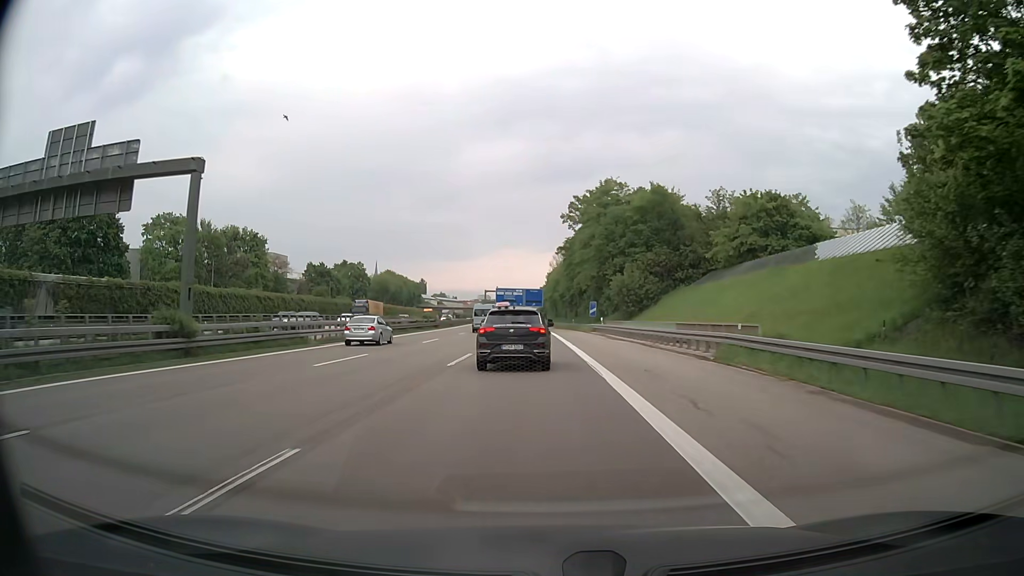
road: motorway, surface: asphalt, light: Day
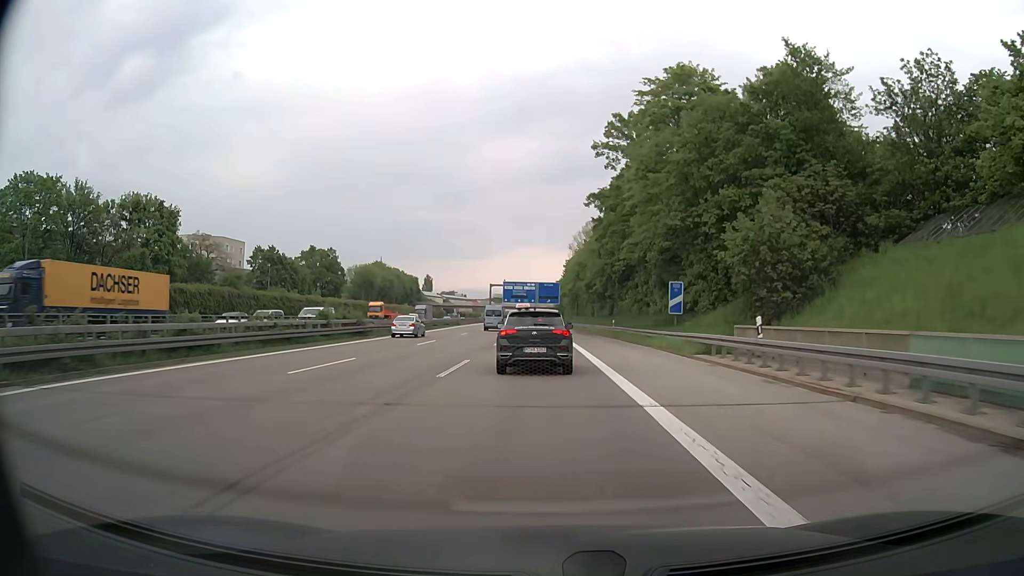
(-0.4, +39.2) m; -1°
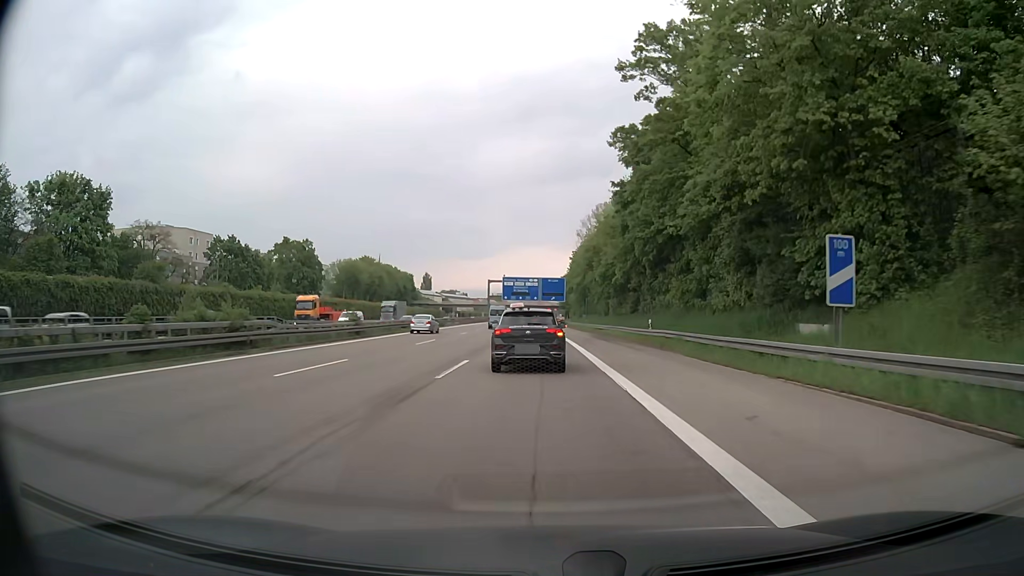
(-0.1, +18.5) m; -1°
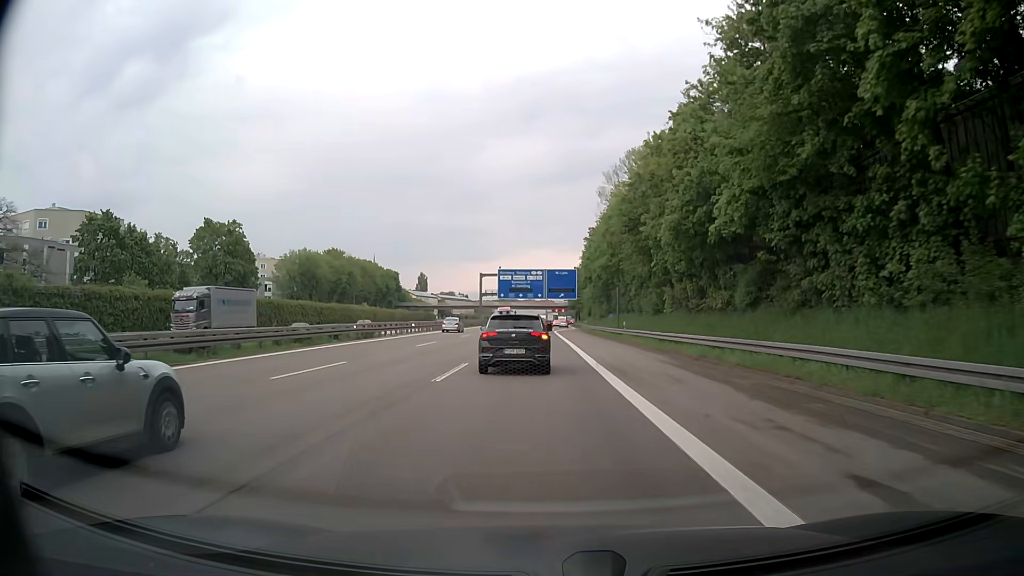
(0.0, +36.4) m; 0°
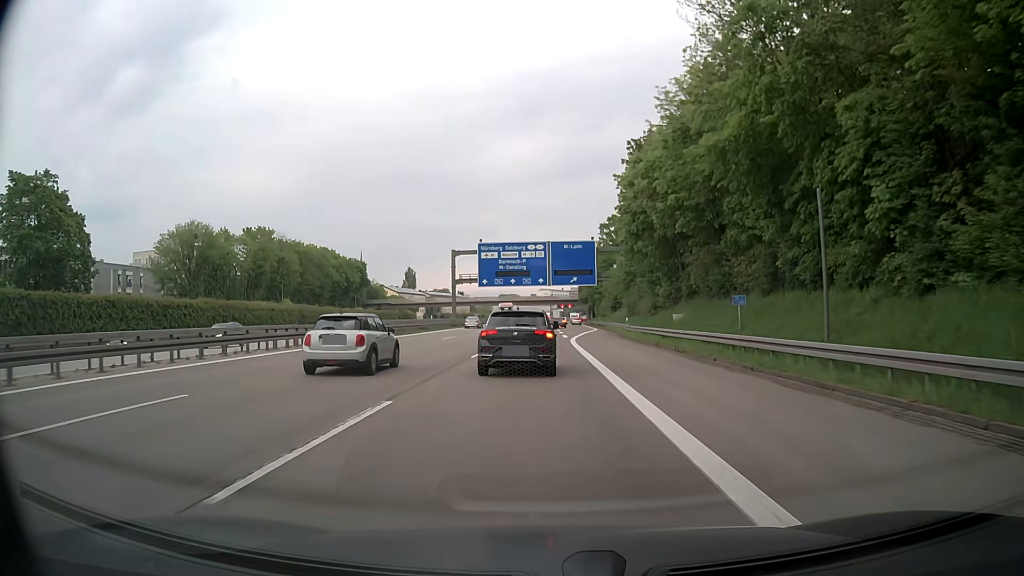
(-0.1, +46.4) m; 0°
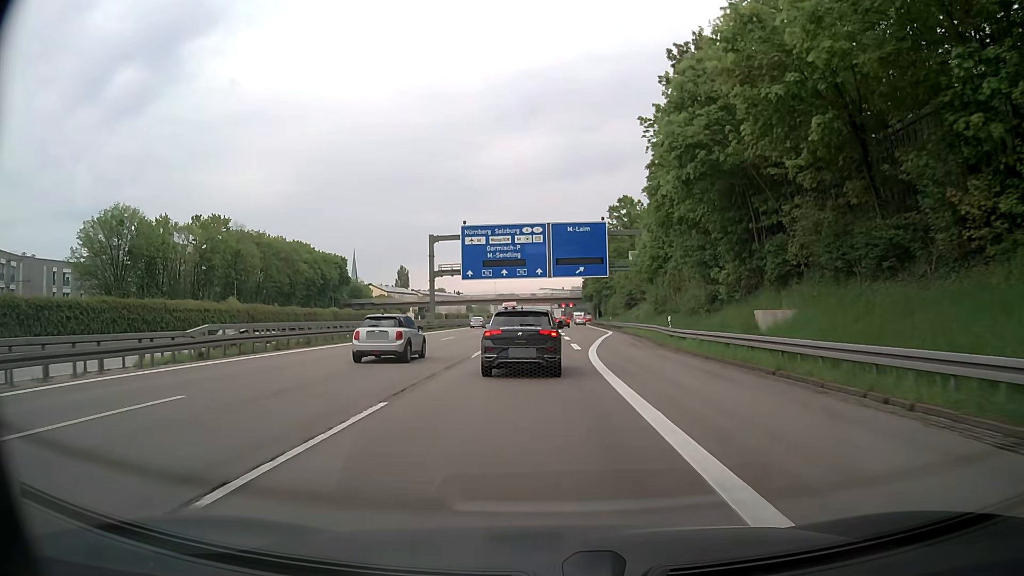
(0.0, +18.2) m; 0°
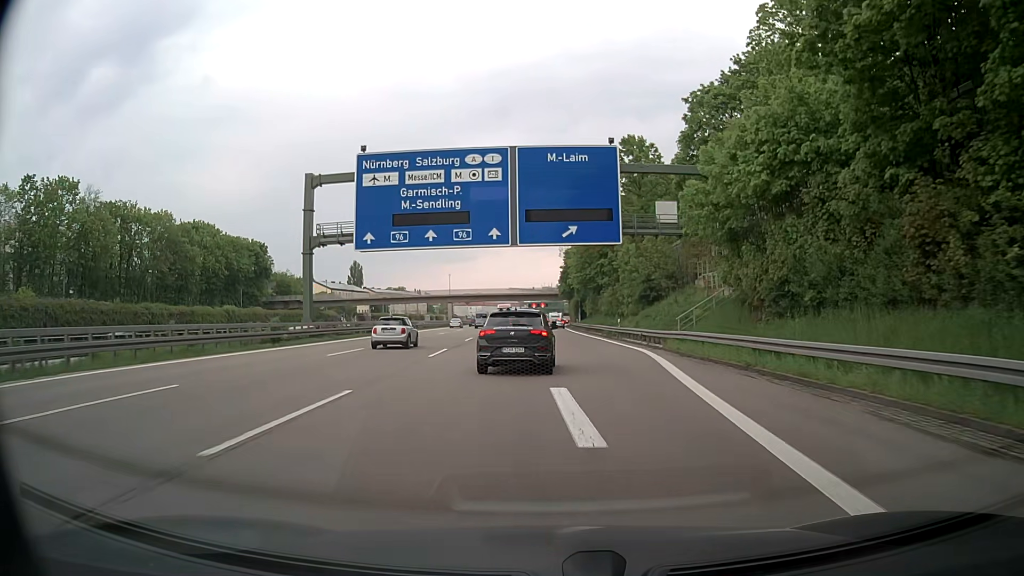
(+0.4, +34.4) m; +2°
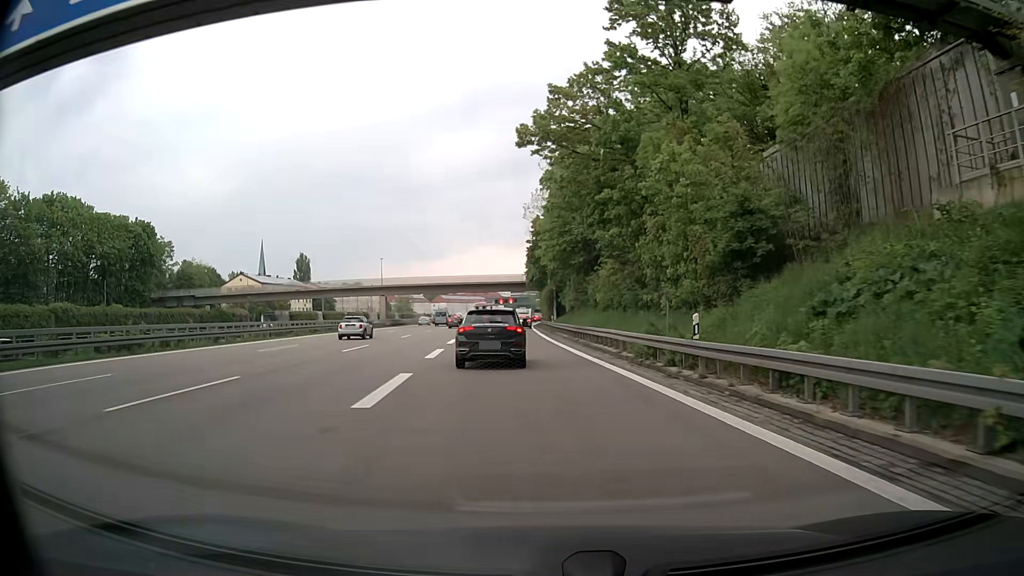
(+1.1, +33.4) m; +3°
(0, +10) (0, +20) (-1, +30) (-1, +40) (-2, +50) (-3, +60) (-3, +70) (-3, +80) (-4, +90) (-4, +100) m
